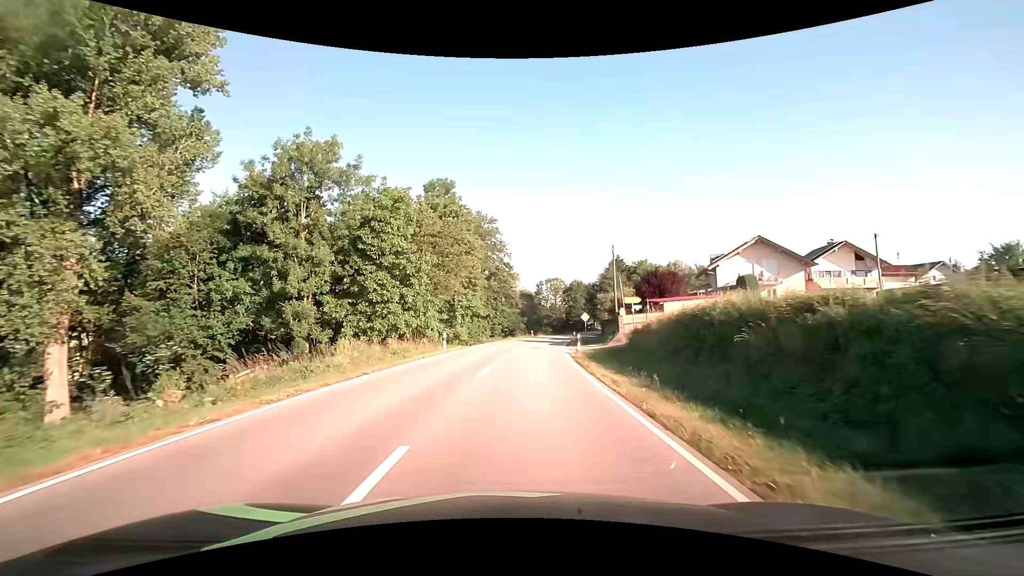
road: secondary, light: Day
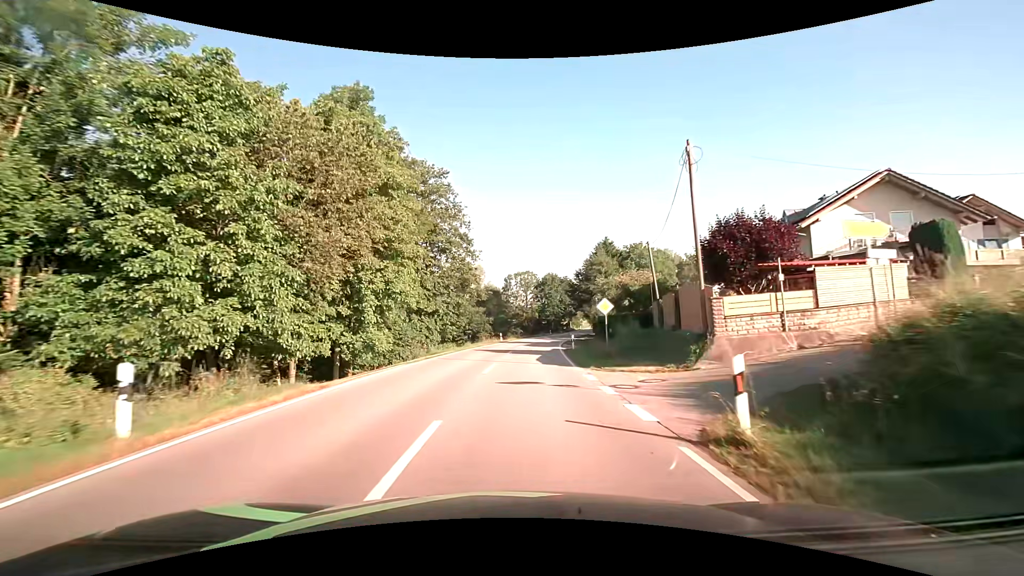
(+0.6, +22.2) m; +4°
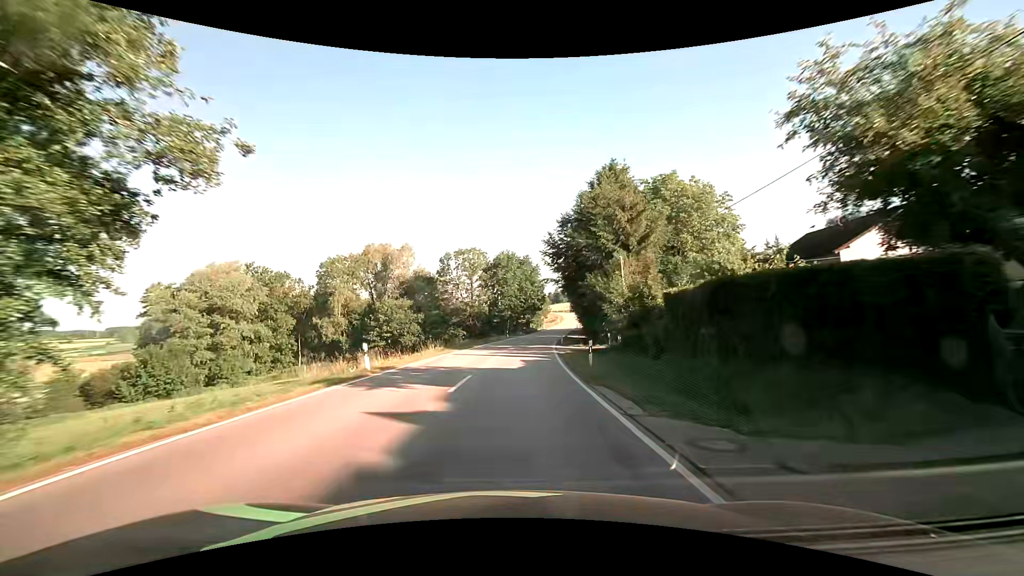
(+2.2, +40.2) m; +6°
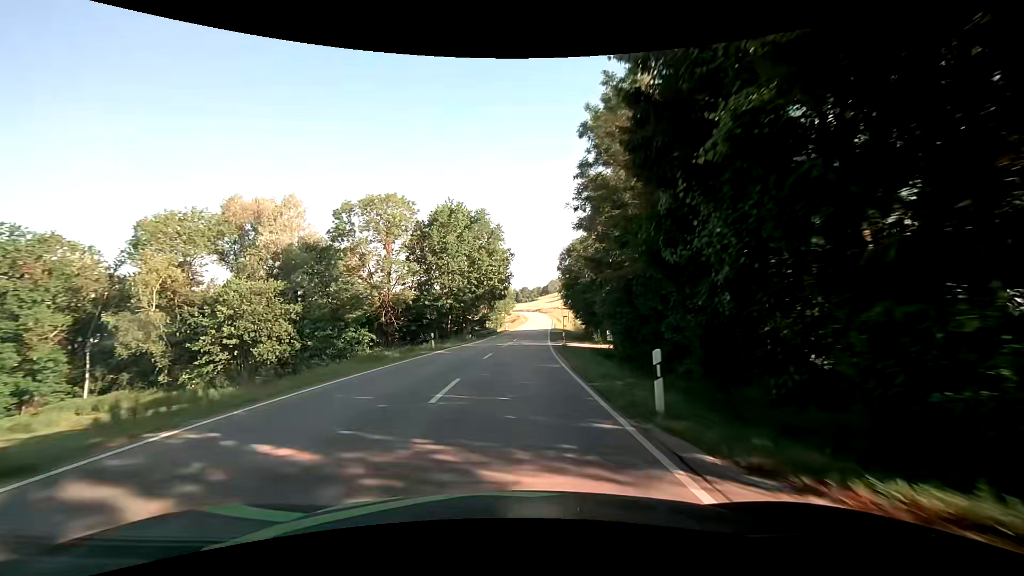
(+1.6, +38.5) m; +4°
(0, +10) (0, +20) (+1, +30) (+2, +40) (+2, +50) (+3, +60) (+4, +70) (+5, +80) (+6, +90) (+7, +100) m
